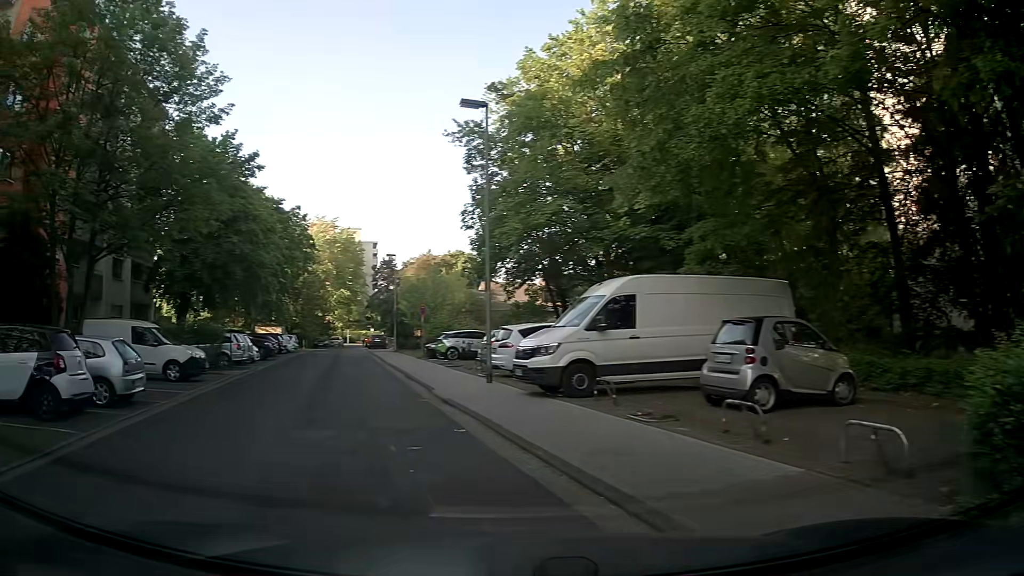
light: Day
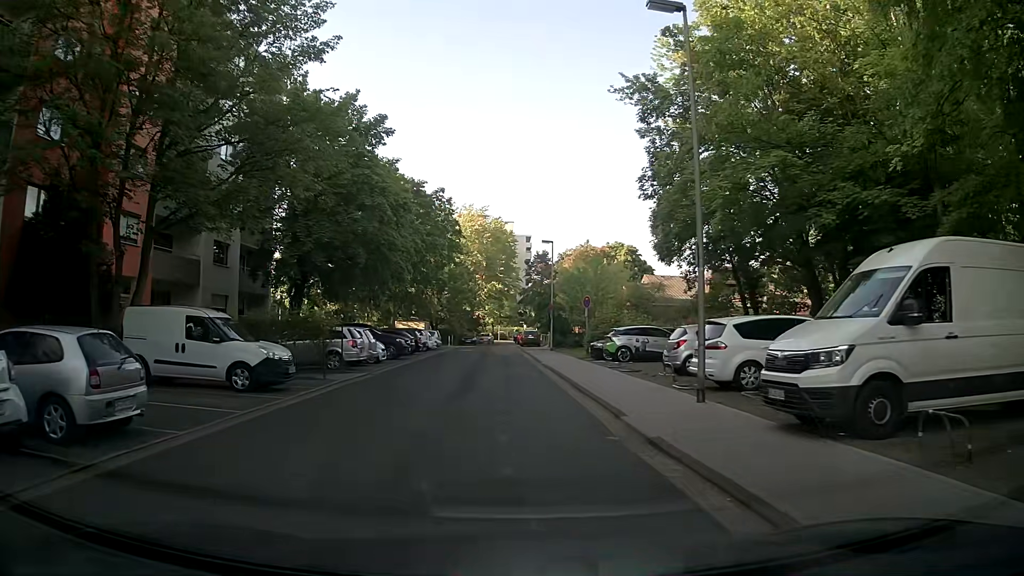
(-0.9, +6.2) m; -14°
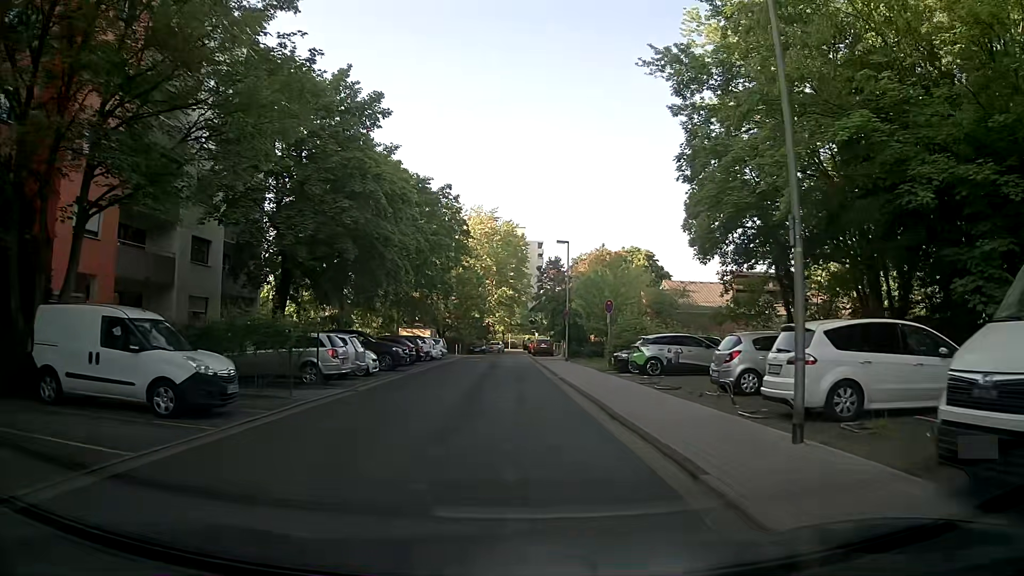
(0.0, +4.1) m; -1°
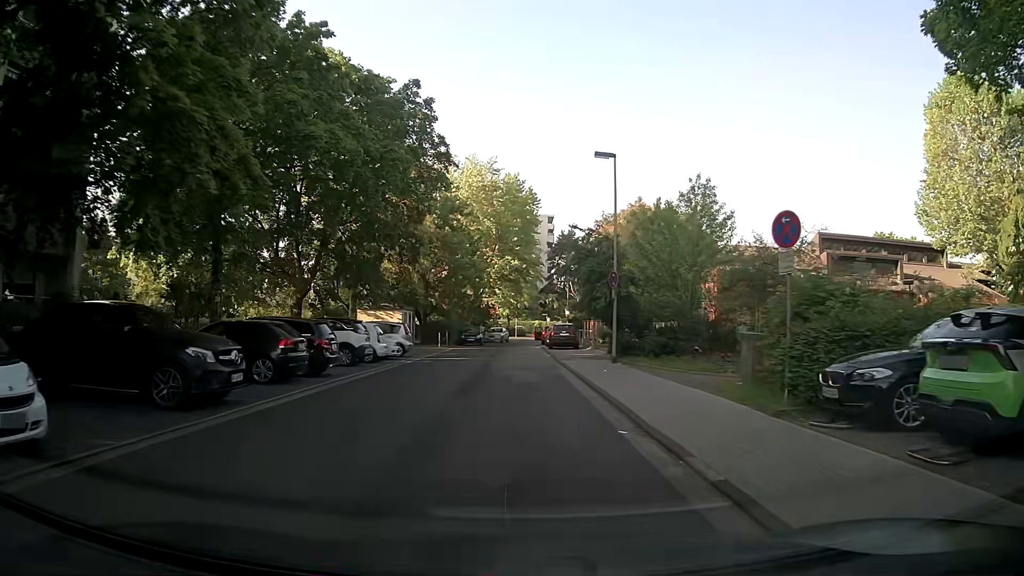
(+0.5, +19.0) m; +1°
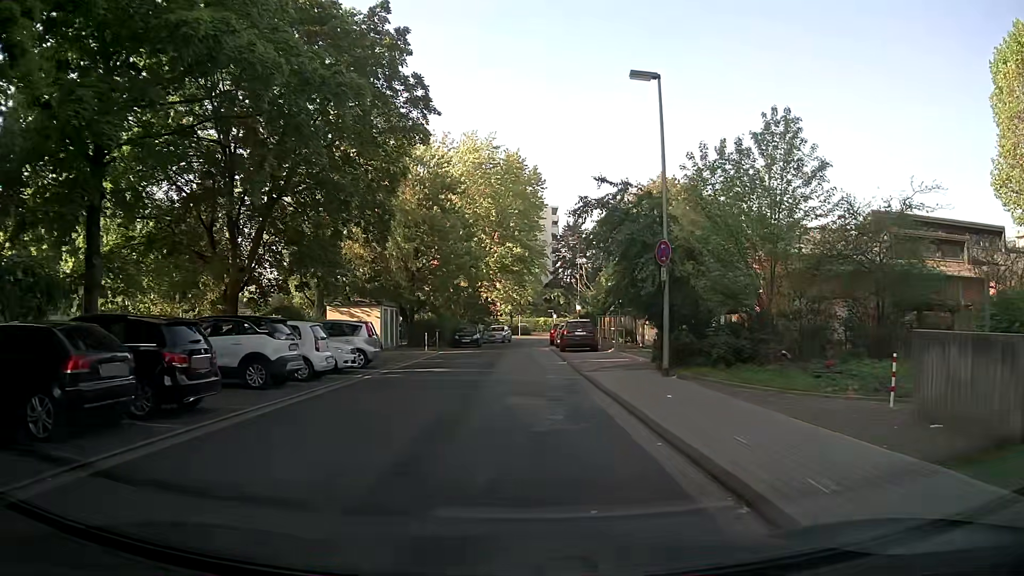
(0.0, +7.9) m; 0°
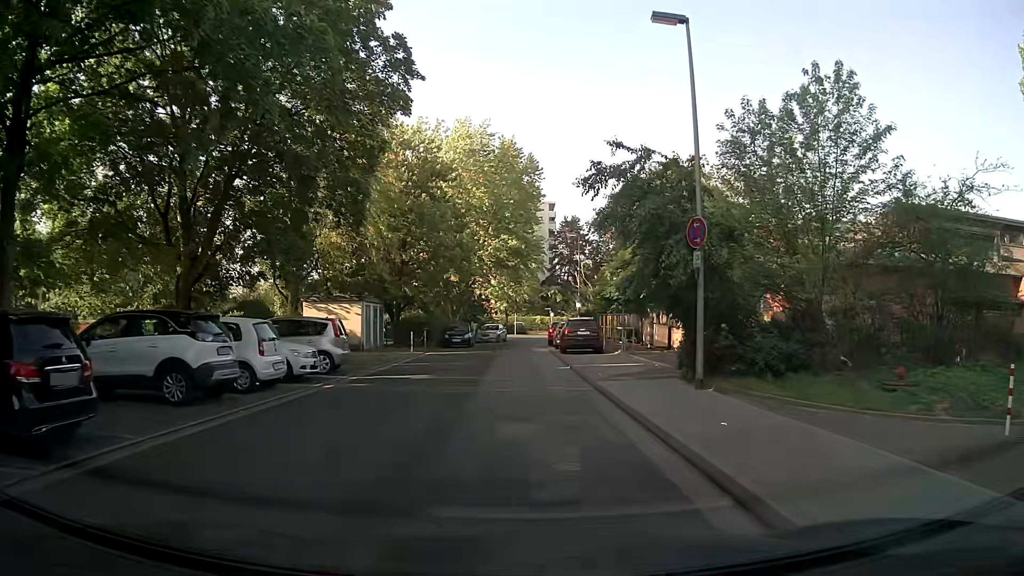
(0.0, +3.4) m; 0°
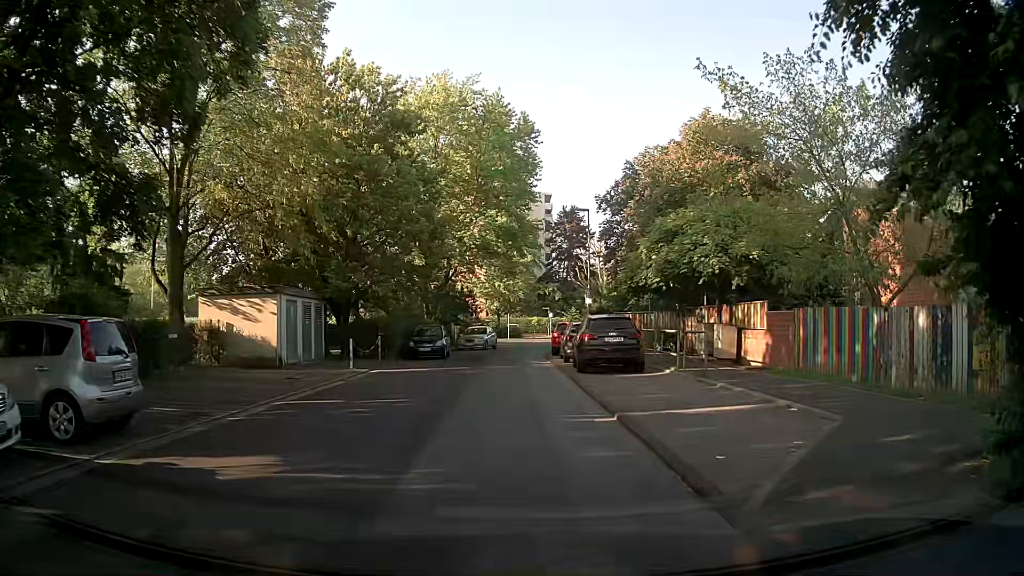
(+0.1, +10.8) m; 0°
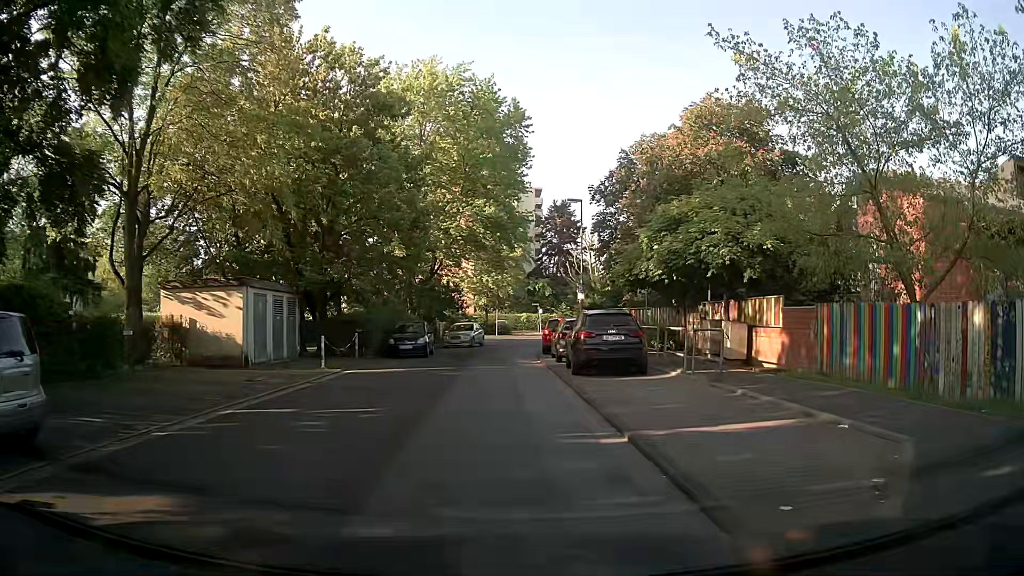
(0.0, +1.9) m; +2°
